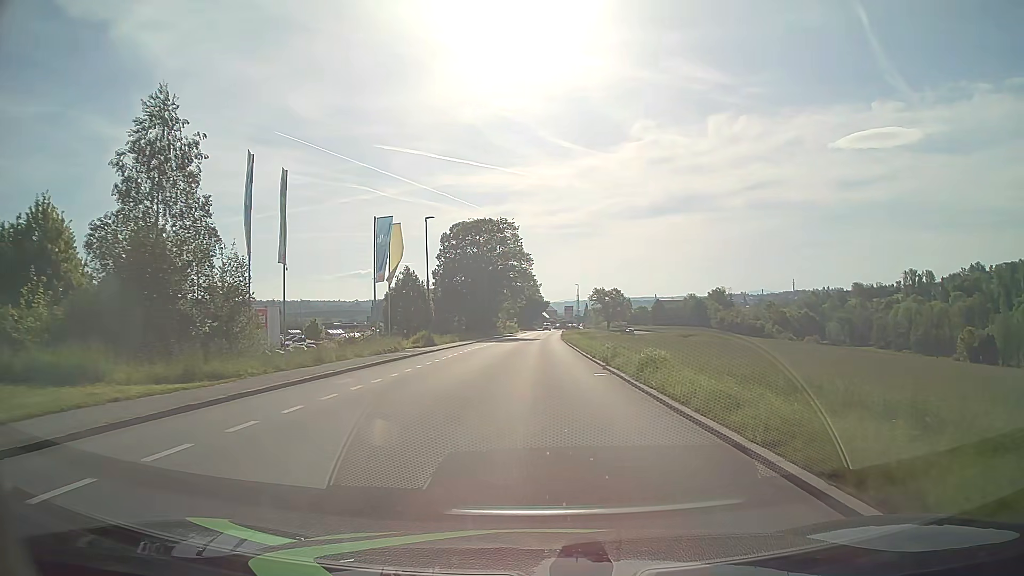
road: tertiary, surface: asphalt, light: Day
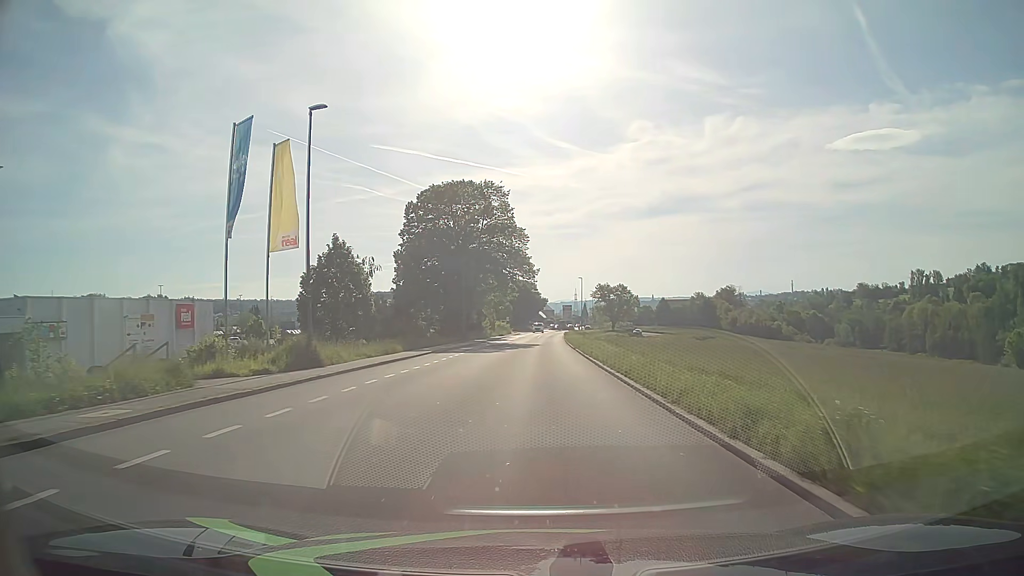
(+0.1, +22.6) m; 0°
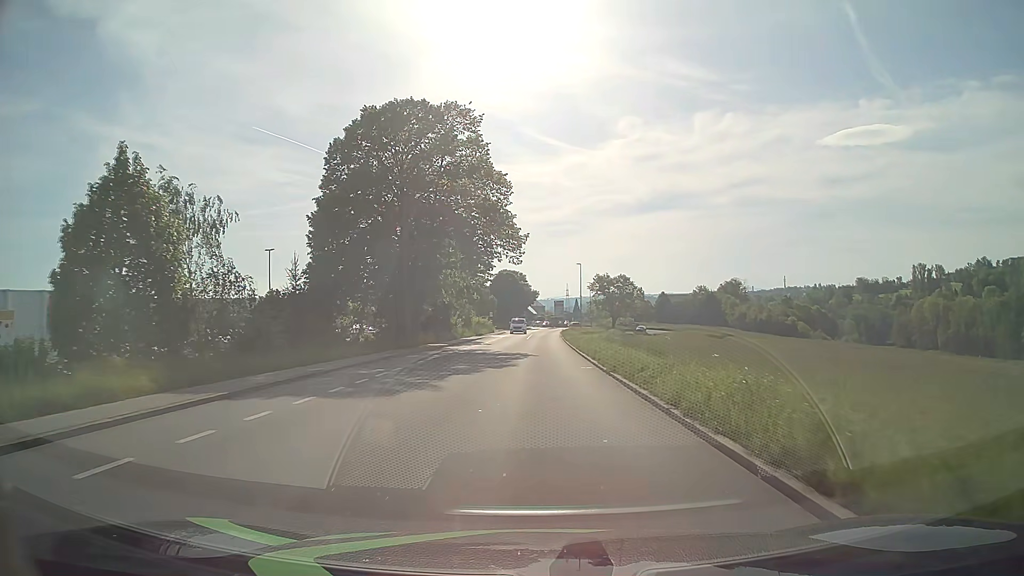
(+0.3, +22.7) m; +1°
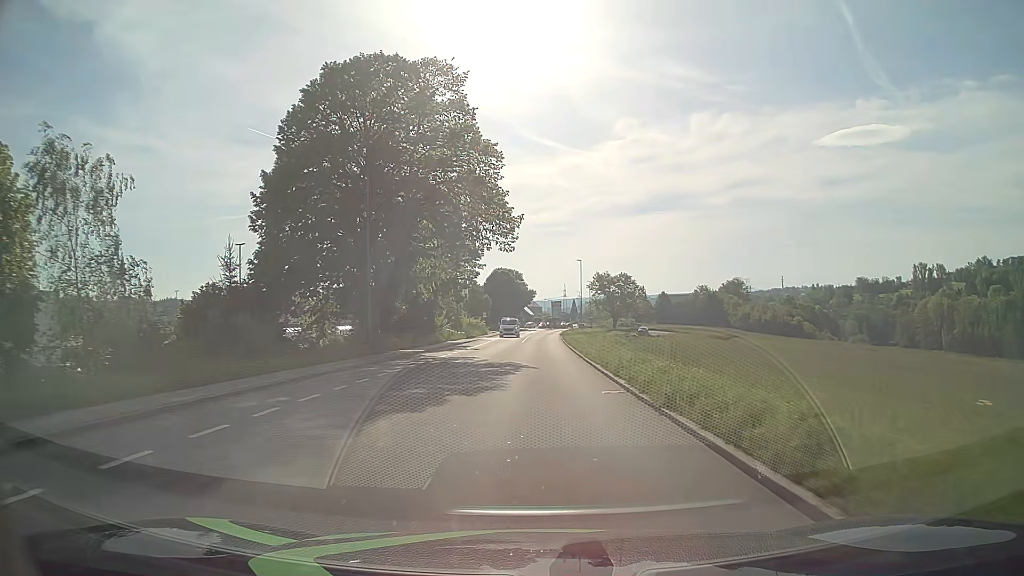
(0.0, +7.6) m; 0°
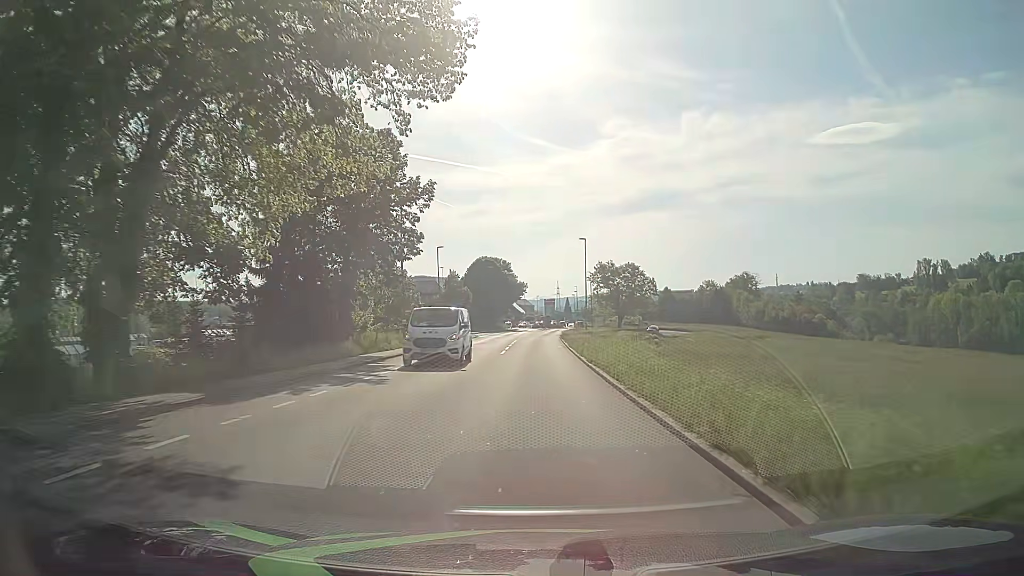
(+0.2, +22.8) m; +1°
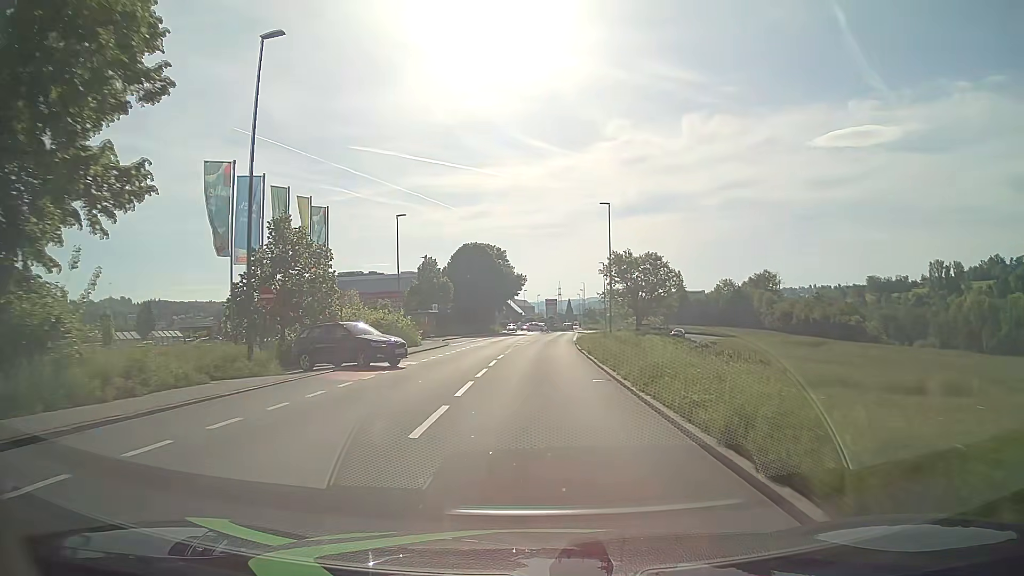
(-0.1, +22.8) m; 0°
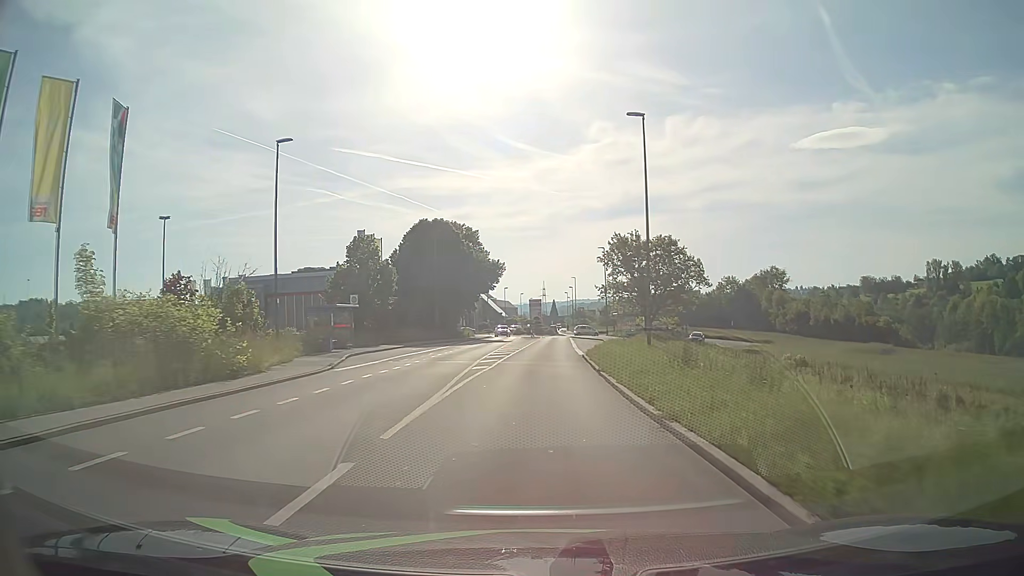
(+0.1, +22.7) m; +1°
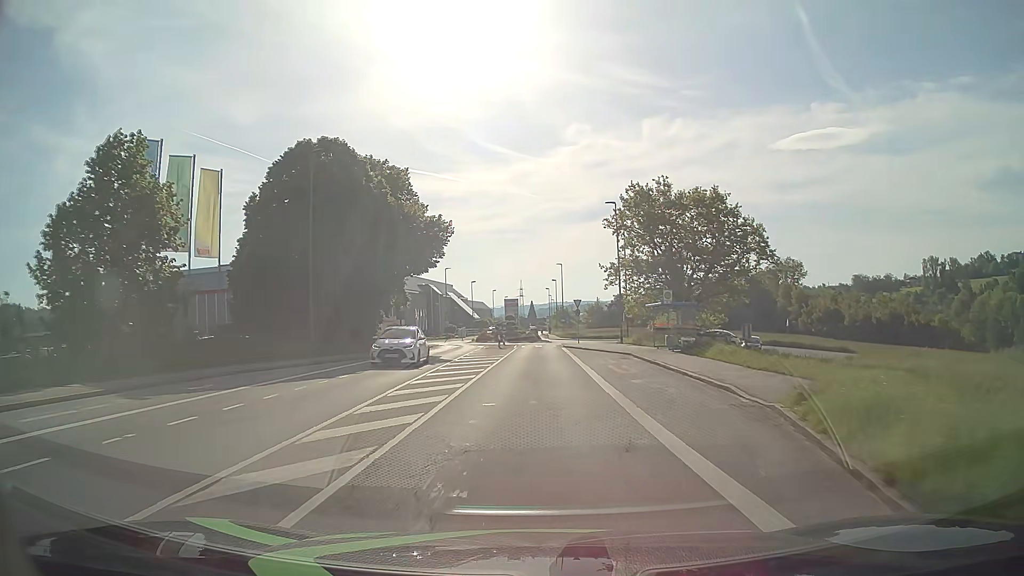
(+0.4, +30.5) m; +1°
(0, +10) (0, +20) (0, +30) (0, +40) (0, +50) (+1, +60) (+6, +69) (+4, +78) (+1, +88) (0, +98) m
